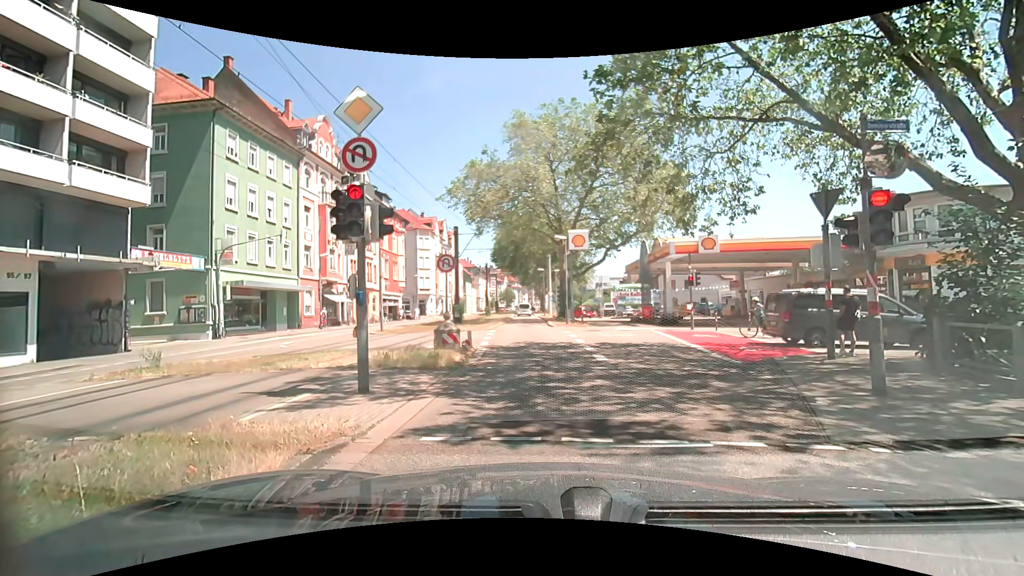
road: secondary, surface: asphalt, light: Day
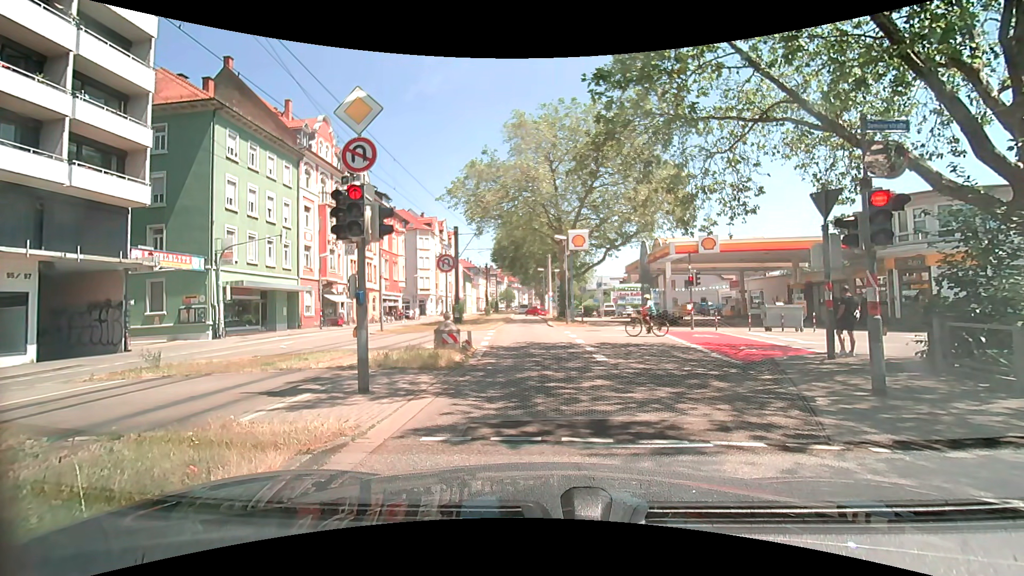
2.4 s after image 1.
(0.0, 0.0) m; 0°
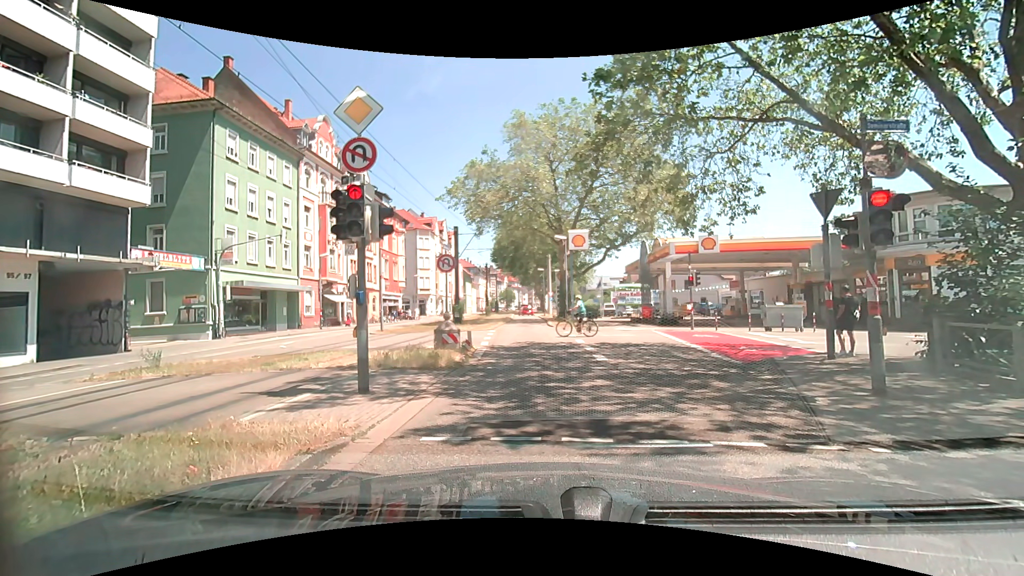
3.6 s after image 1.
(0.0, 0.0) m; 0°
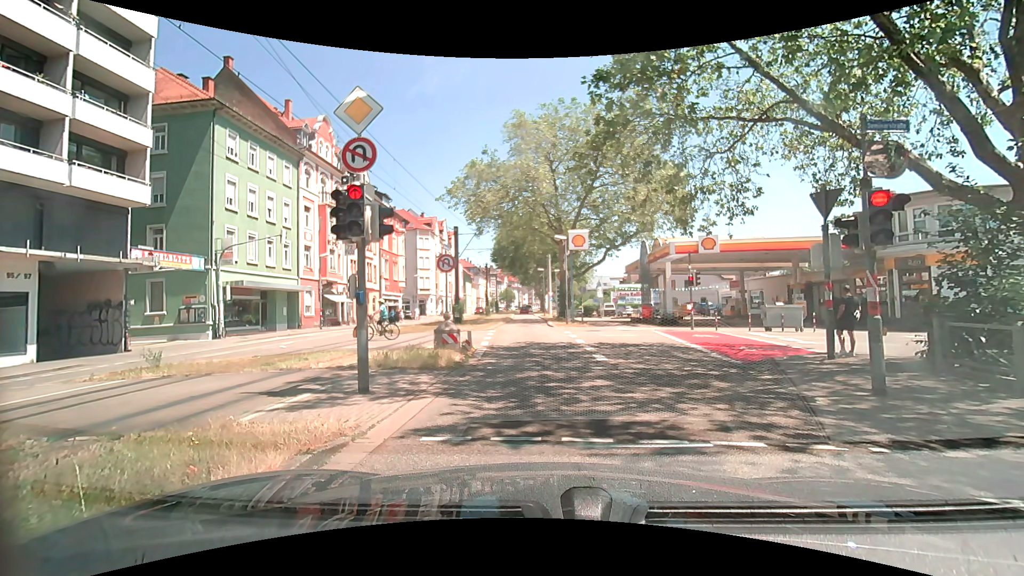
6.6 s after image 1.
(0.0, 0.0) m; 0°
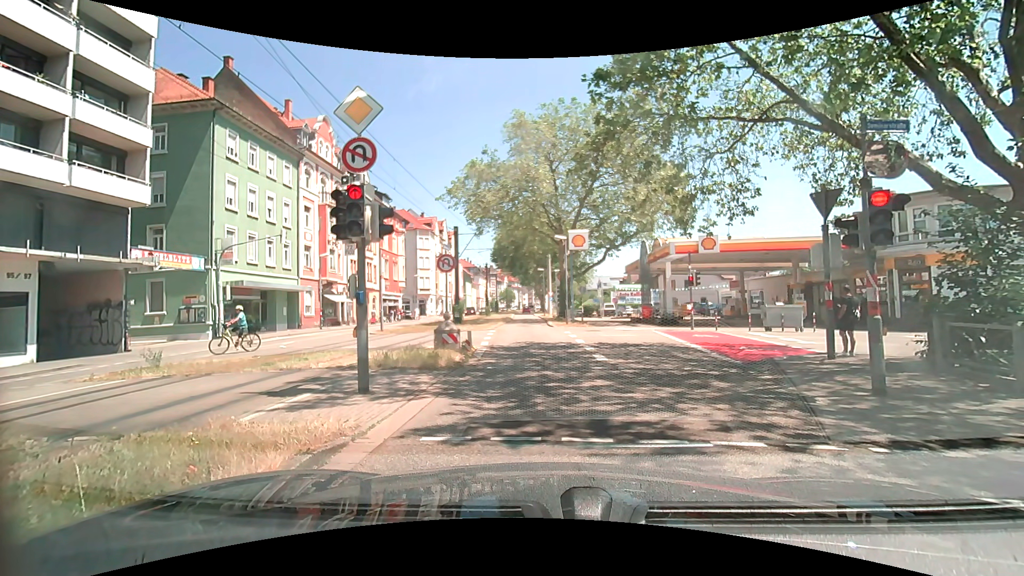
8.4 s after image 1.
(0.0, 0.0) m; 0°
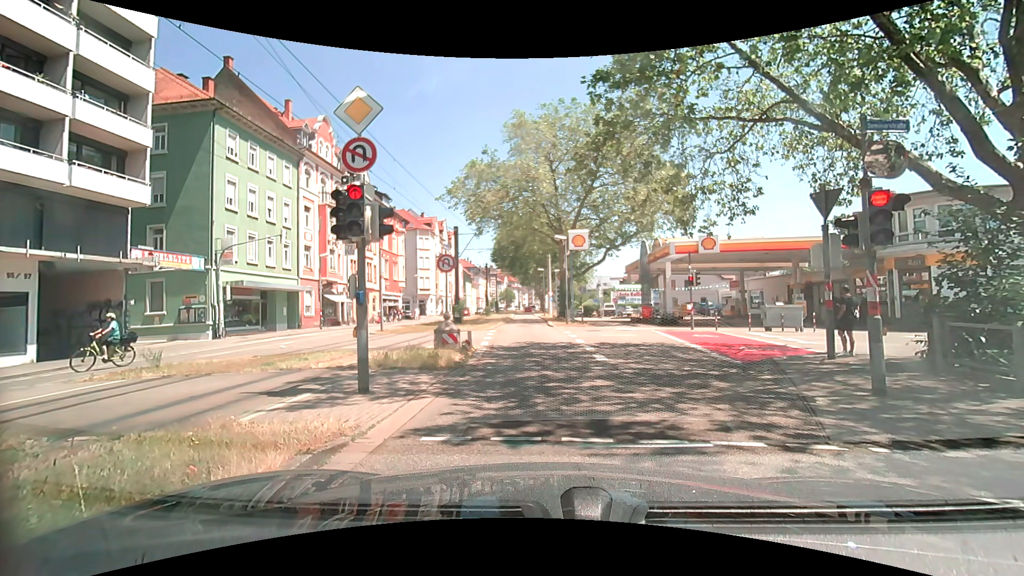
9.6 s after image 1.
(0.0, 0.0) m; 0°
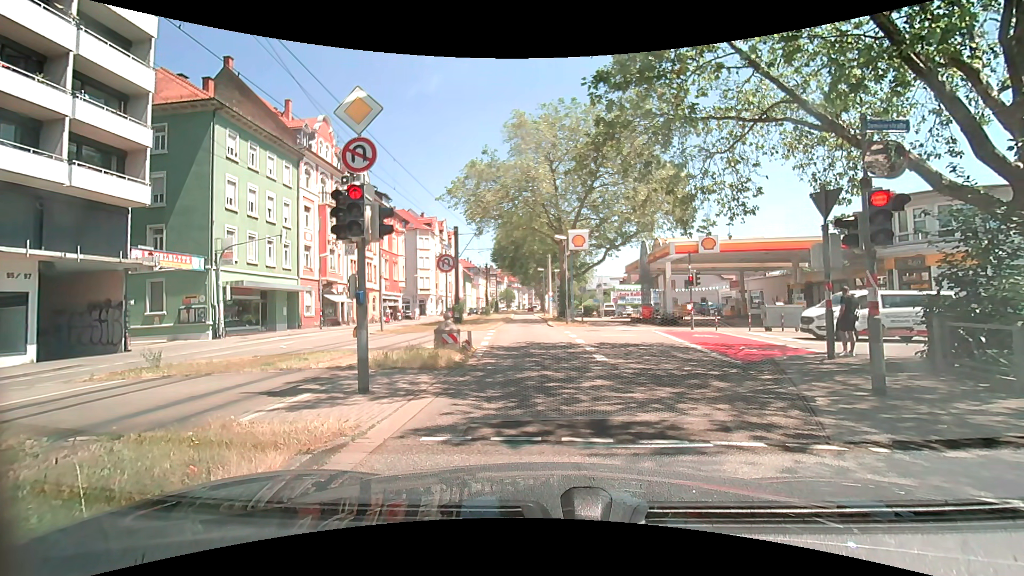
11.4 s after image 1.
(0.0, 0.0) m; 0°
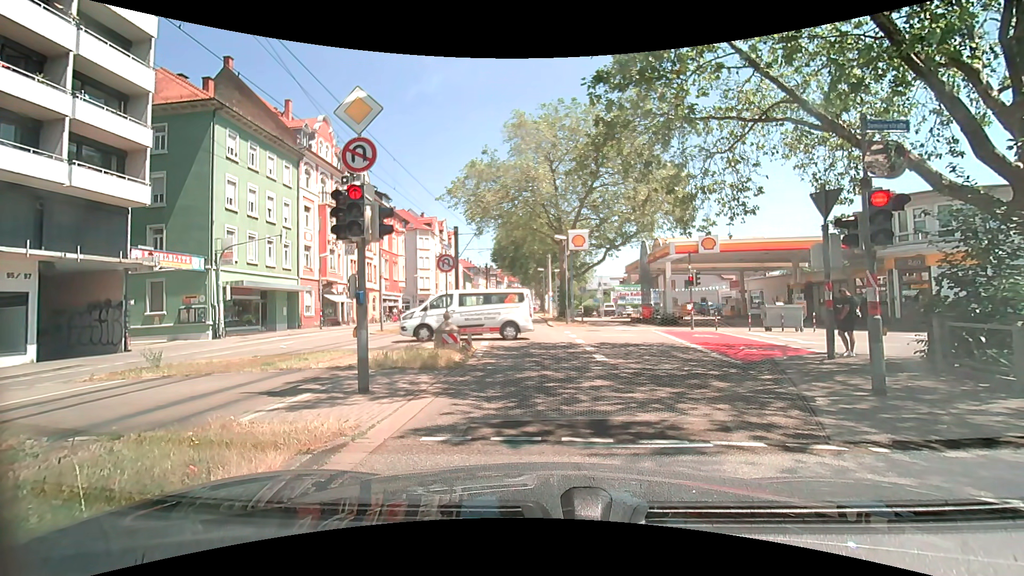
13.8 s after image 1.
(0.0, 0.0) m; 0°
